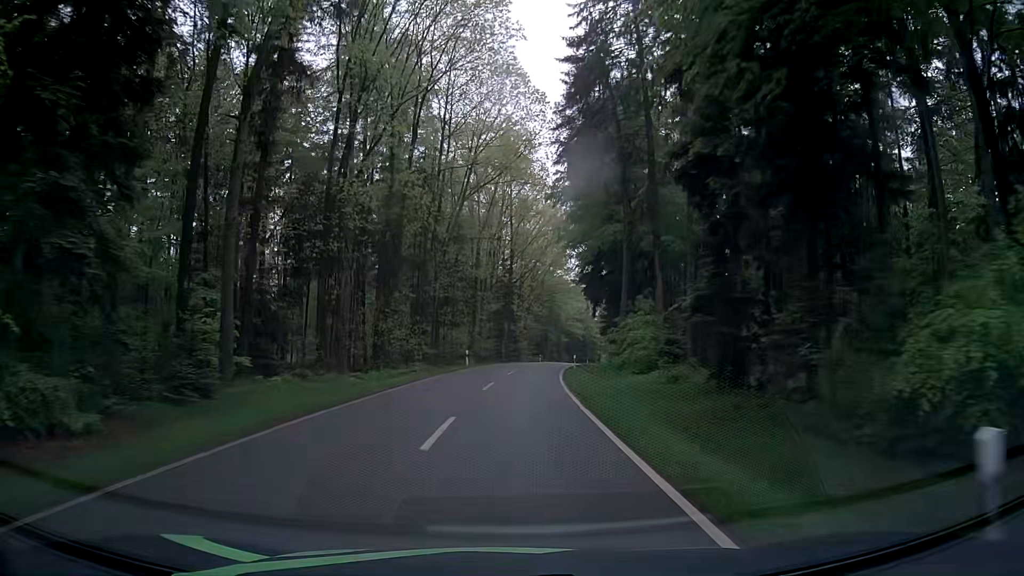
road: tertiary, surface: asphalt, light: Day
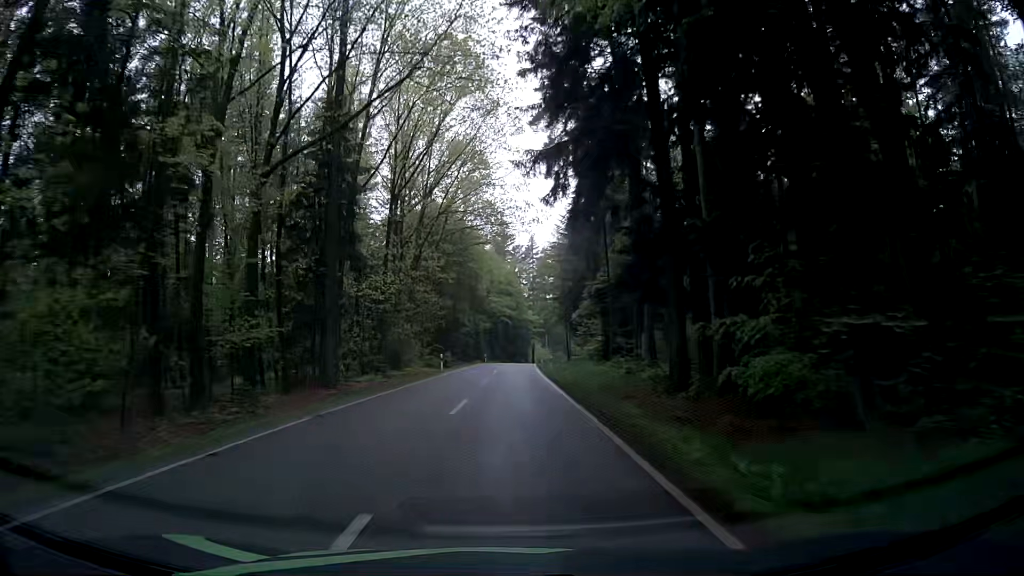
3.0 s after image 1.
(+3.1, +55.8) m; +6°
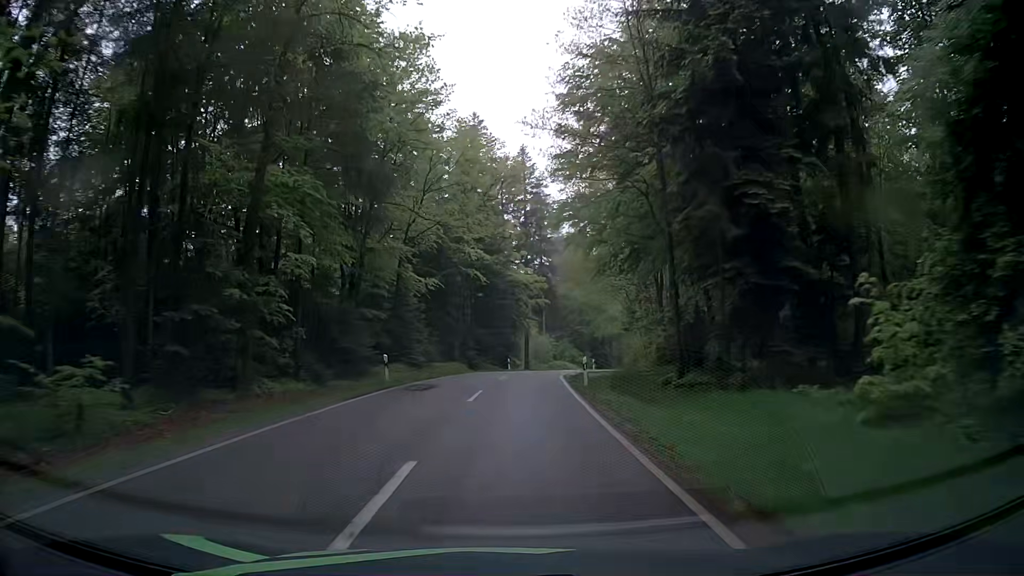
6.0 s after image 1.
(+1.7, +58.3) m; +2°
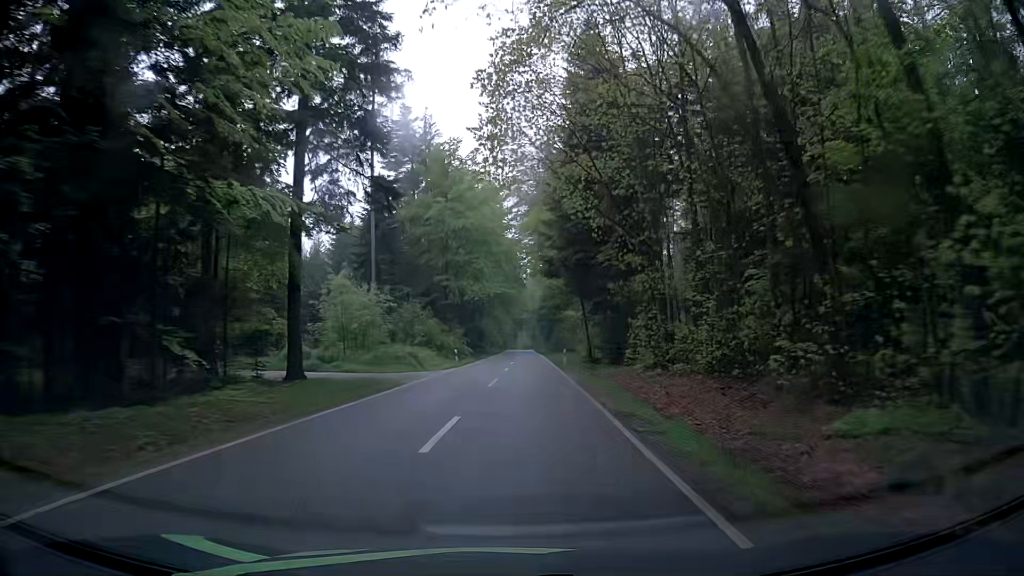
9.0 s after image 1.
(+4.6, +55.1) m; +13°
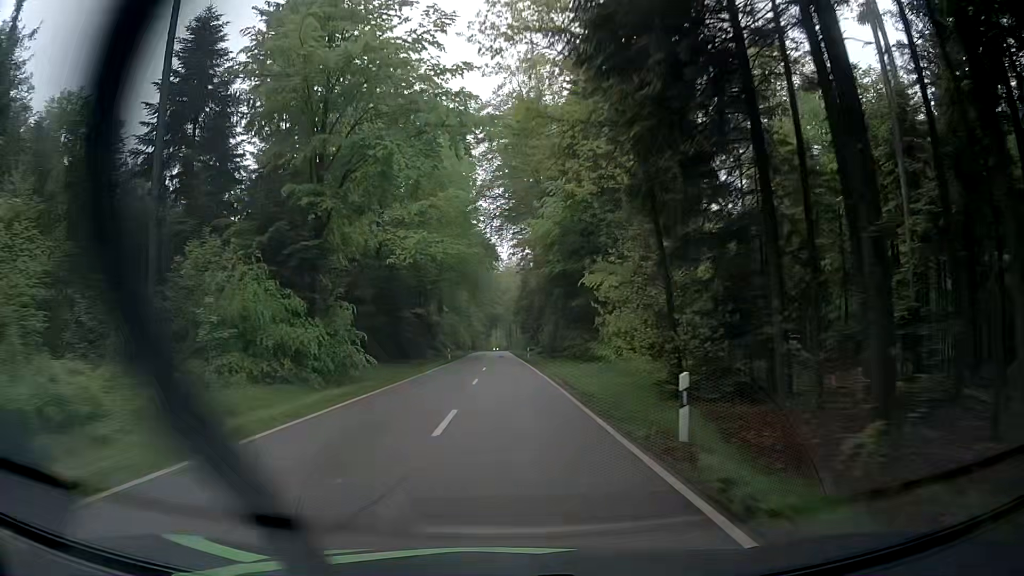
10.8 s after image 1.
(+0.8, +34.7) m; +2°
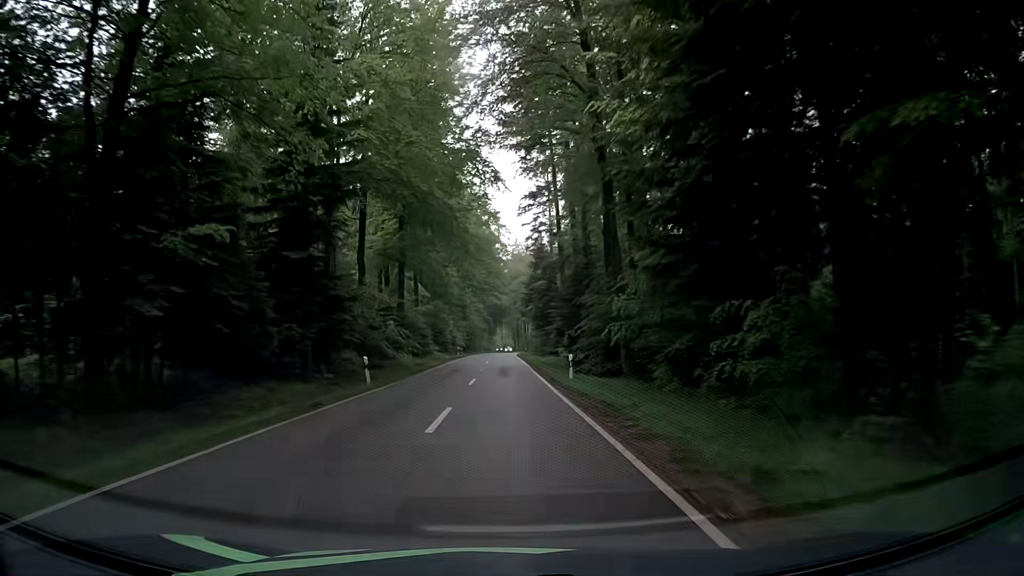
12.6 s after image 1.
(-0.3, +36.2) m; 0°
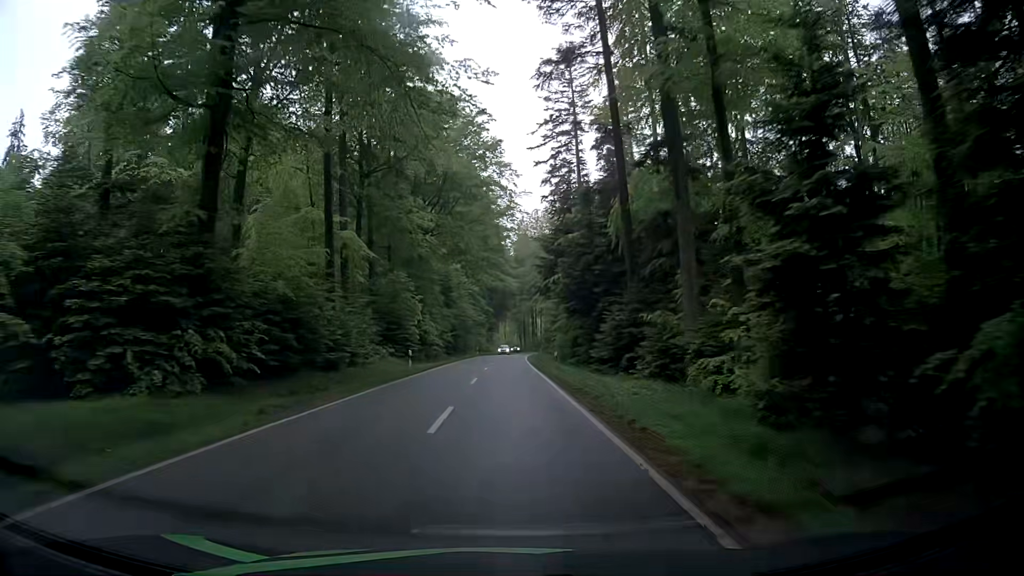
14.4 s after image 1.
(-0.4, +36.3) m; -1°
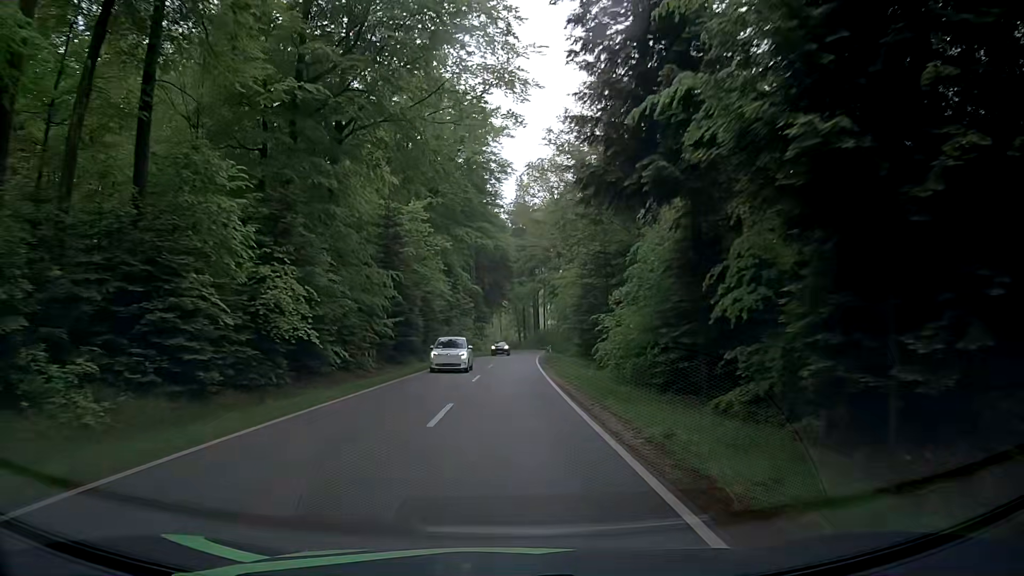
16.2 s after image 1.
(+0.2, +35.3) m; +1°
(0, +10) (0, +20) (0, +30) (+1, +40) (+1, +50) (+2, +60) (+2, +70) (+3, +80) (+3, +90) (+4, +100) m
